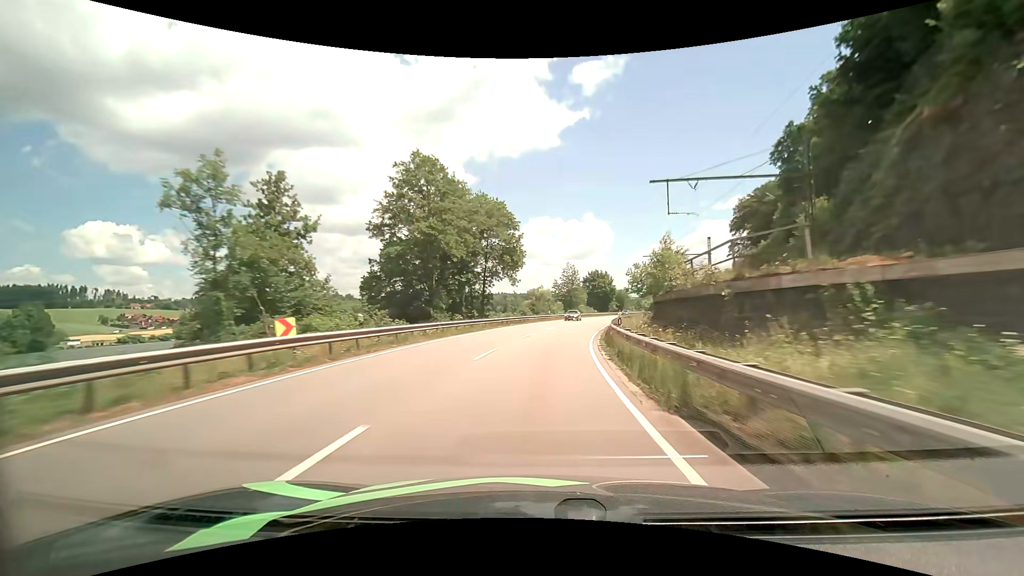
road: primary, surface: asphalt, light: Day
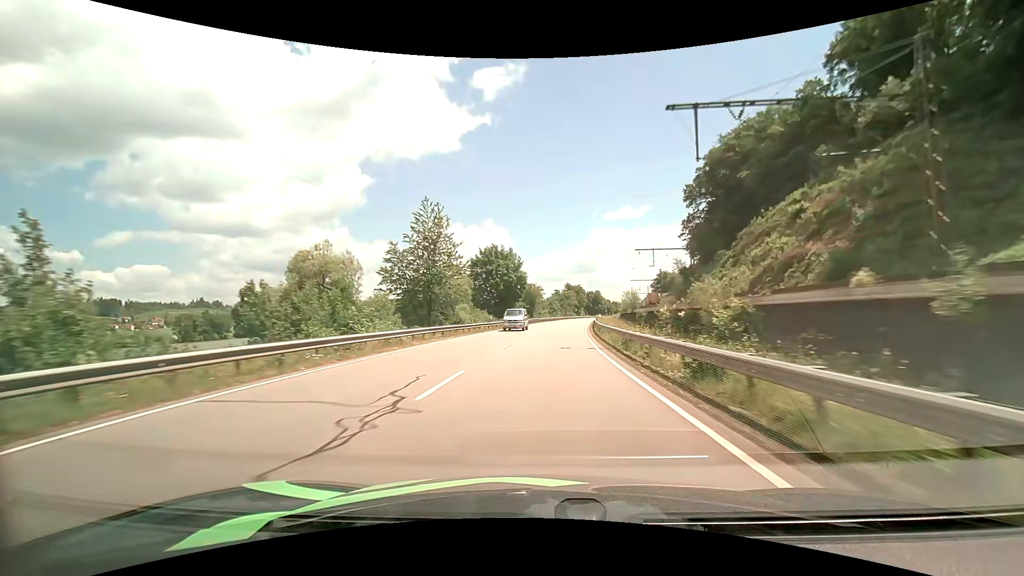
(+7.6, +64.2) m; +12°
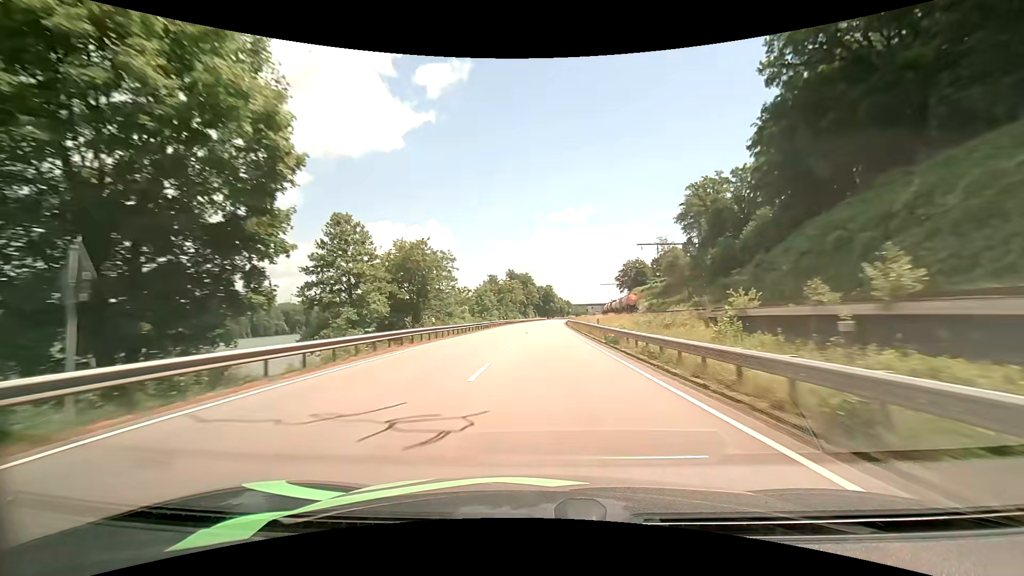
(+4.1, +69.1) m; +7°
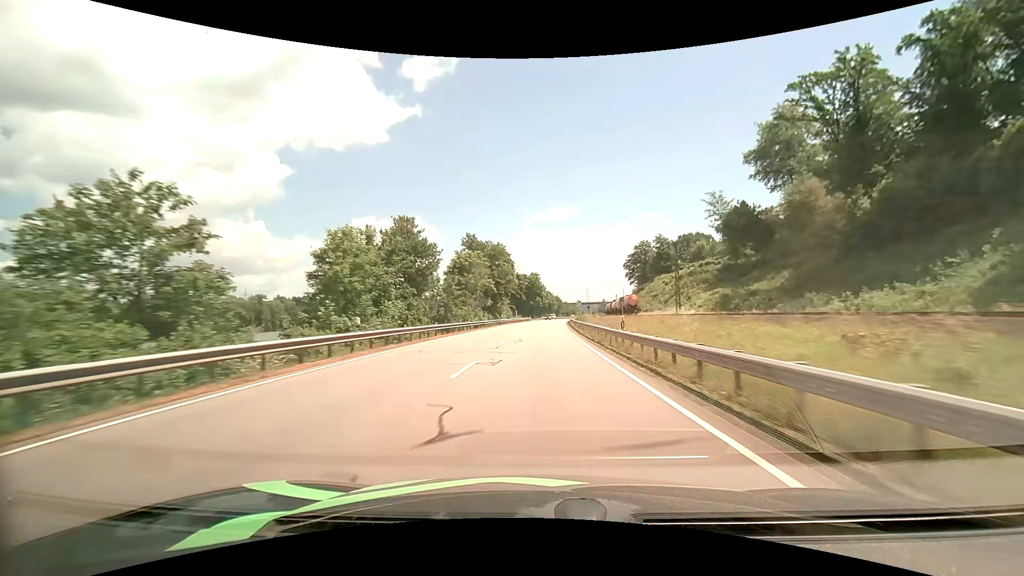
(+0.6, +59.6) m; +2°
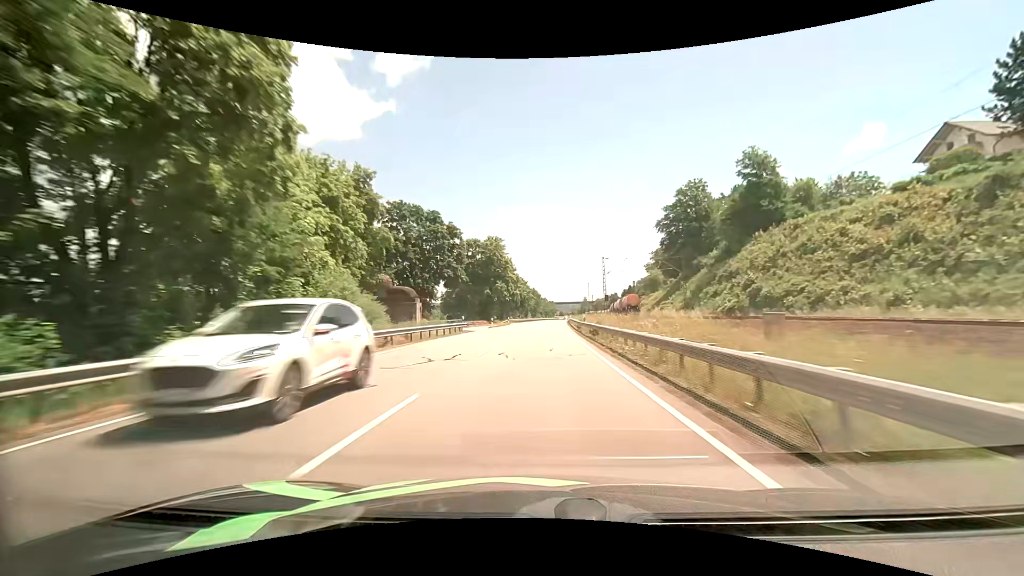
(+2.0, +77.7) m; +3°
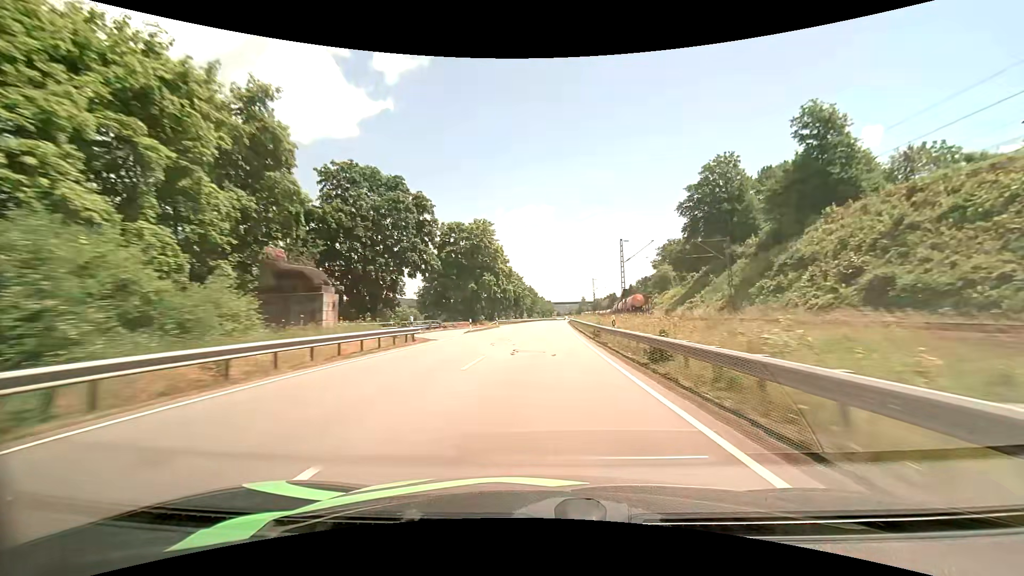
(0.0, +15.9) m; 0°
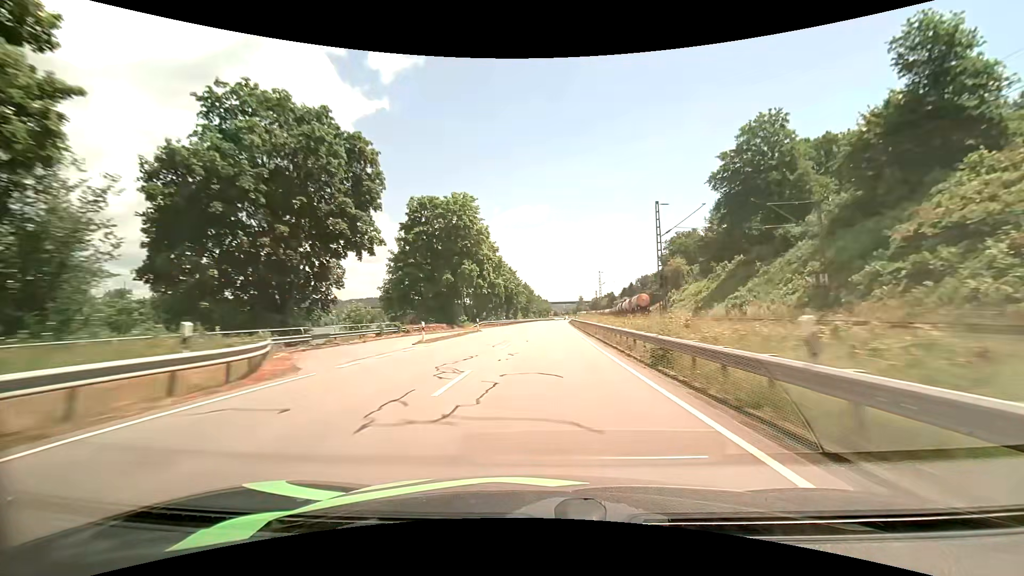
(+0.1, +16.0) m; 0°
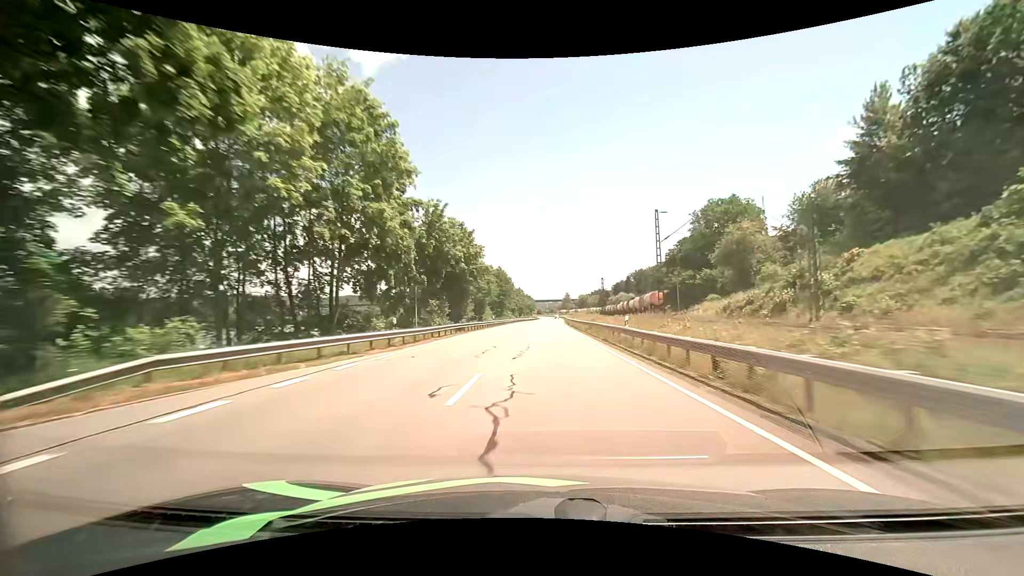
(+0.7, +48.4) m; +2°
(0, +10) (0, +20) (0, +30) (+1, +40) (+1, +50) (+1, +60) (+2, +70) (+2, +80) (+2, +90) (+3, +100) m
